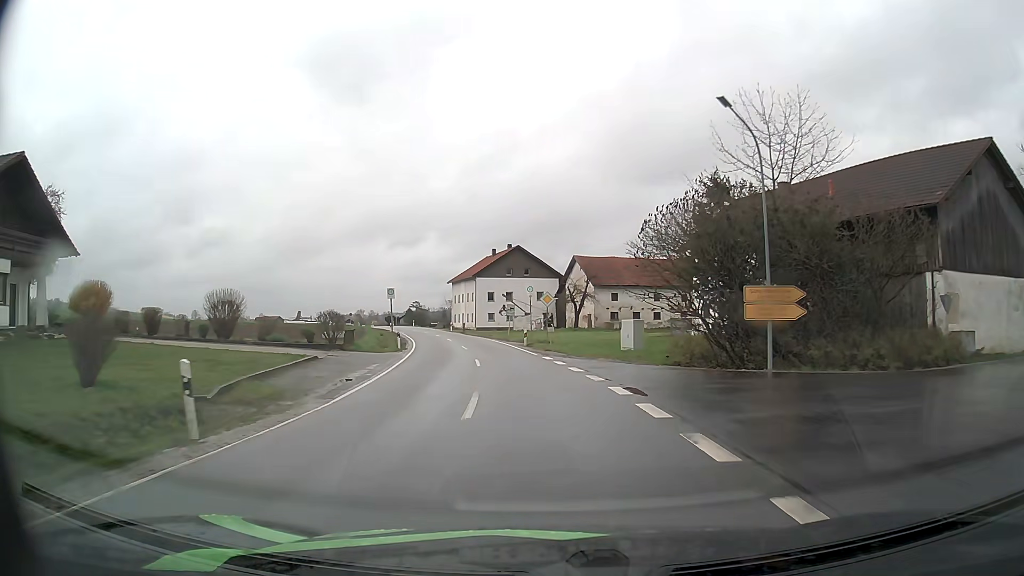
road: secondary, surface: asphalt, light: Day
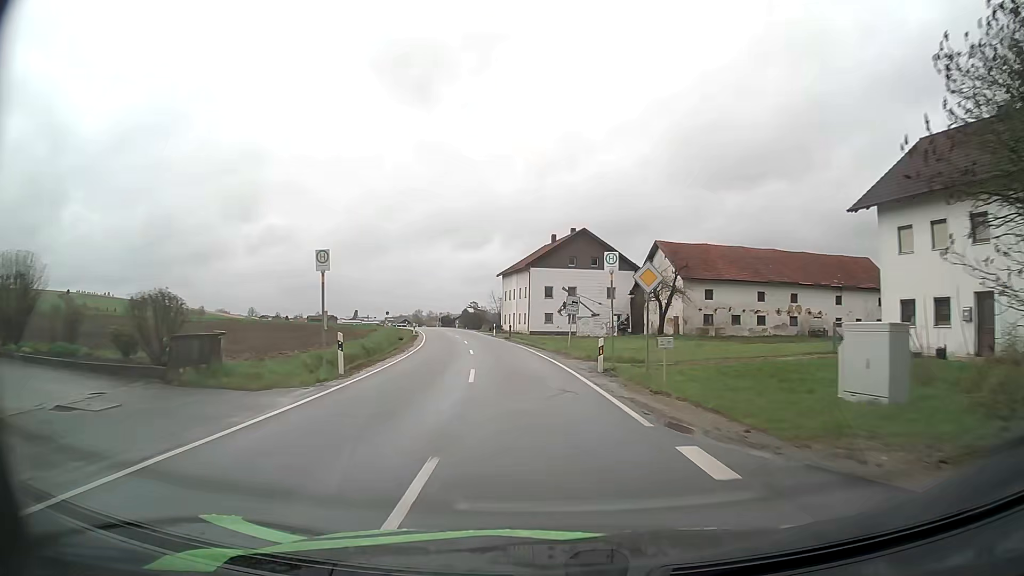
(-0.8, +18.7) m; -5°
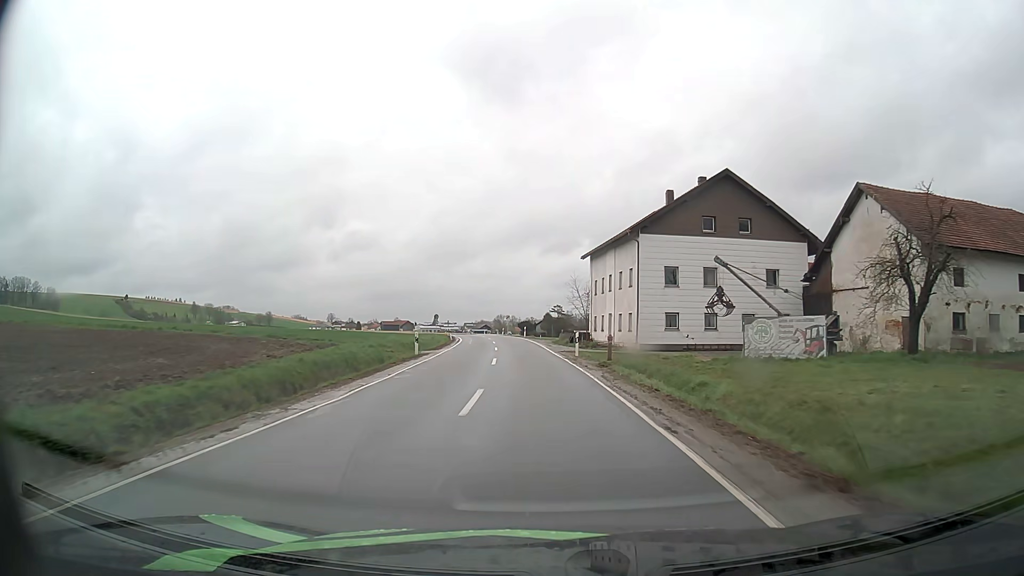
(-2.0, +29.0) m; -7°
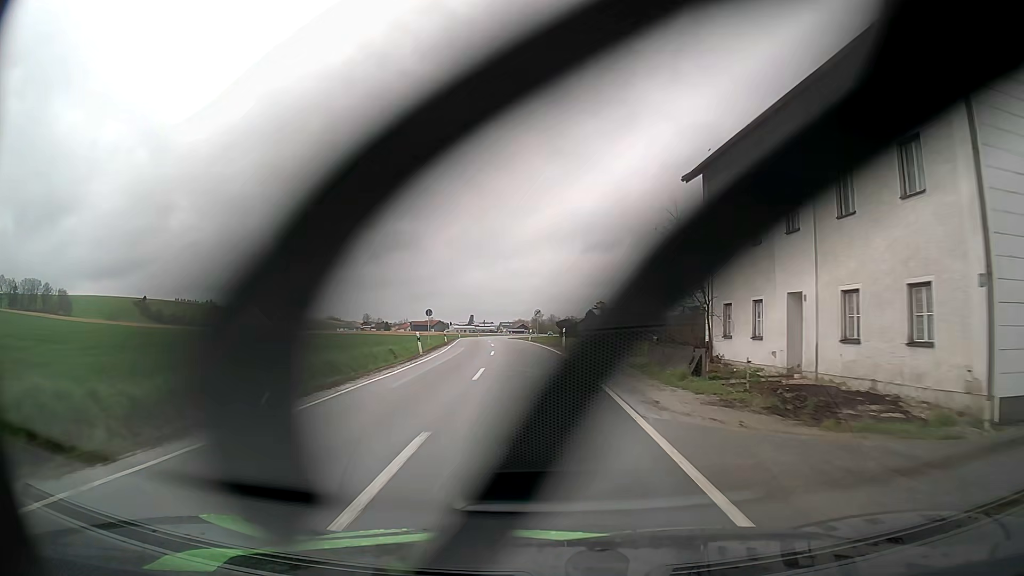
(-0.9, +30.2) m; -3°
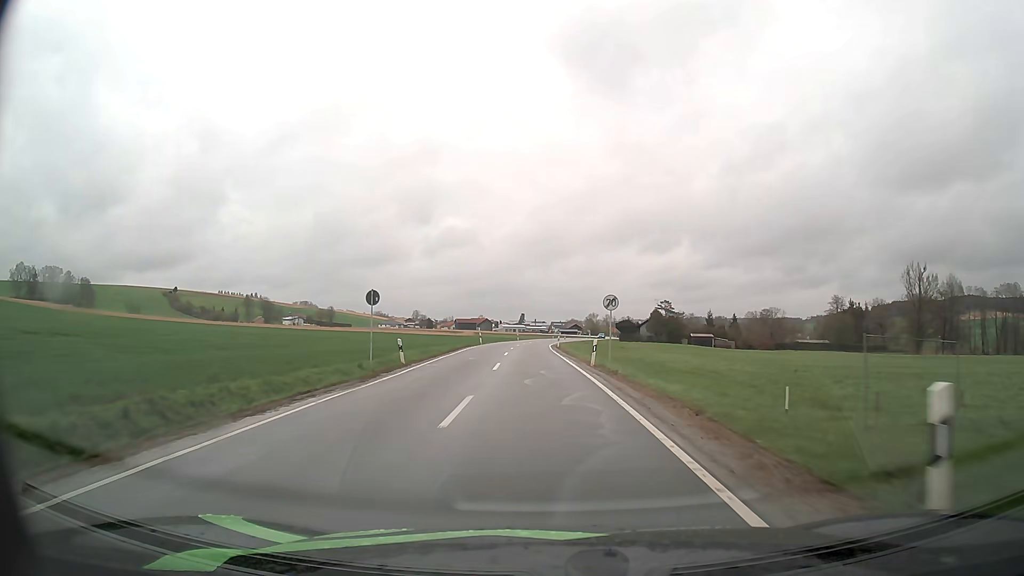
(-1.2, +31.5) m; -5°
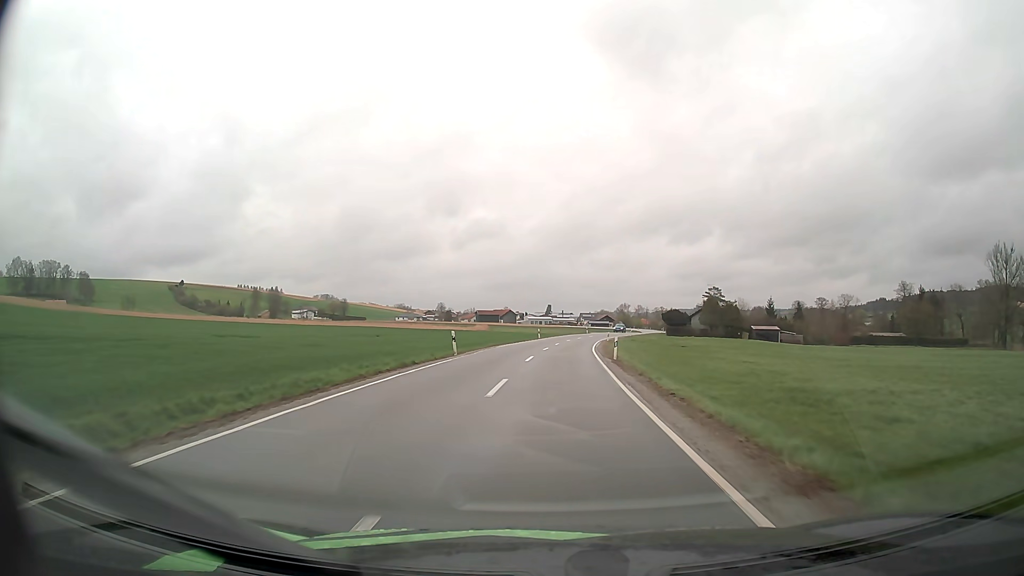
(-0.7, +32.1) m; -2°
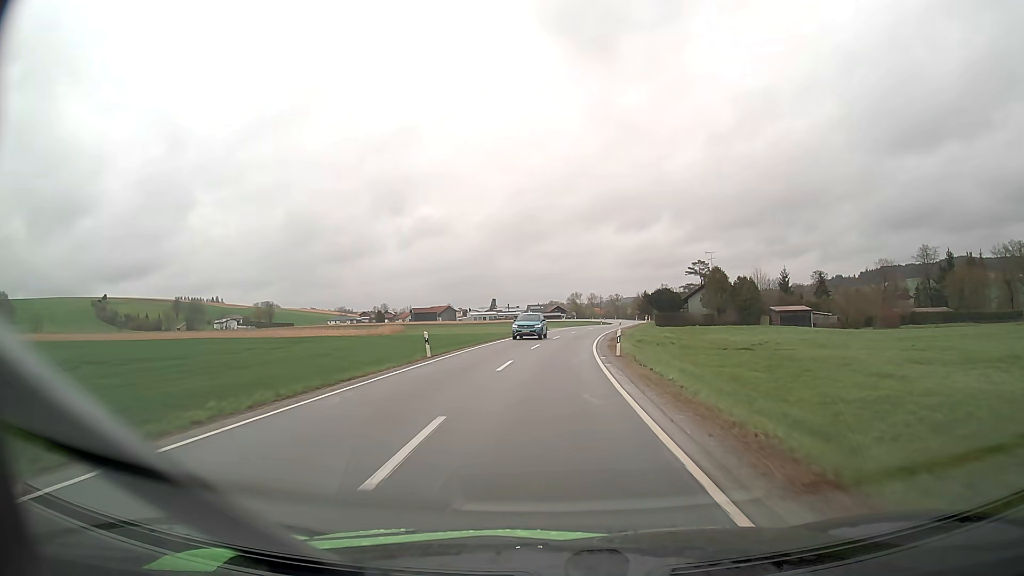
(+1.5, +43.4) m; +4°
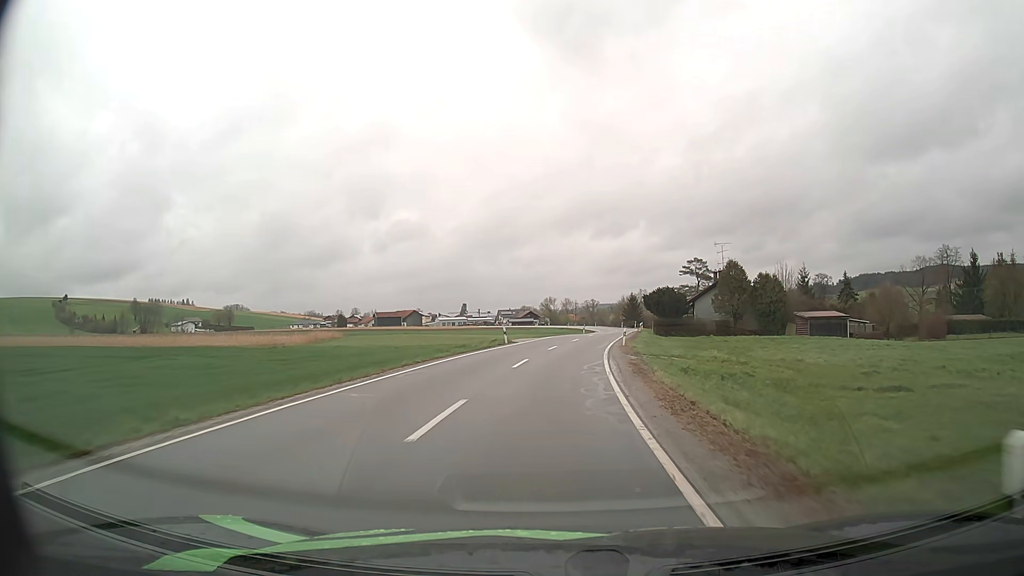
(+0.4, +21.9) m; +2°
(0, +10) (0, +20) (+1, +30) (+2, +40) (+4, +50) (+5, +60) (+7, +70) (+8, +79) (+10, +89) (+11, +99) m
